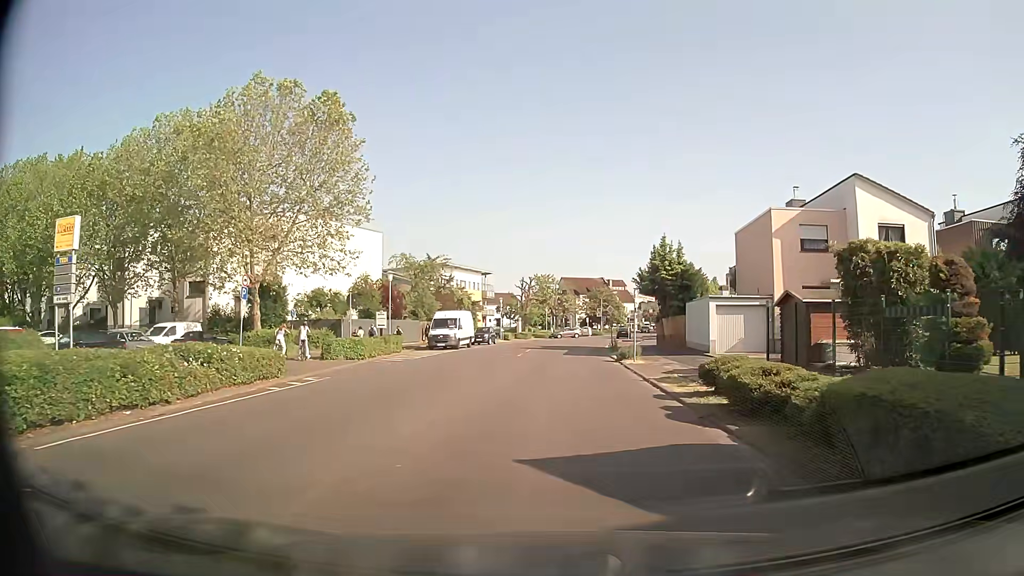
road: tertiary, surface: asphalt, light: Day
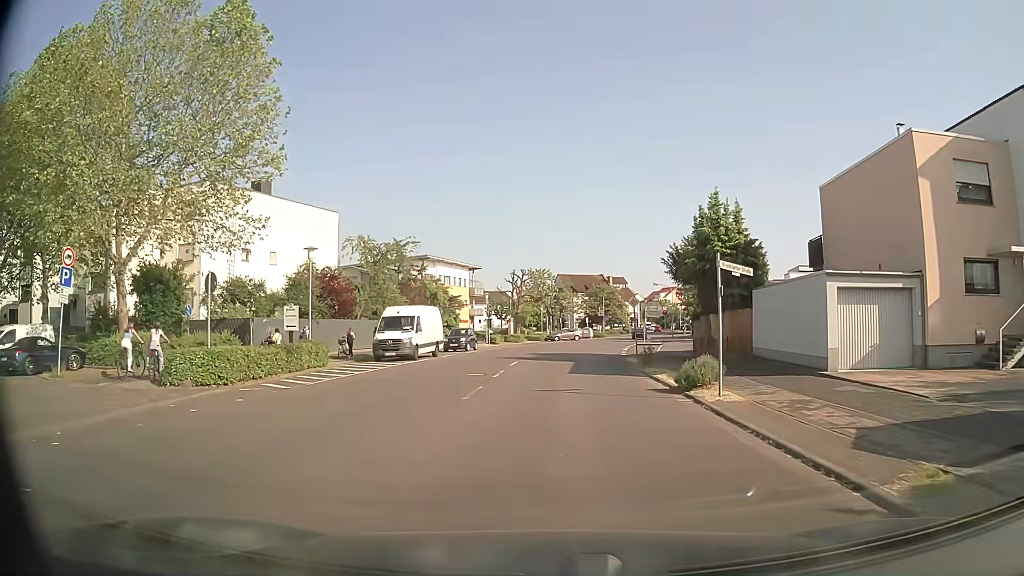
(-0.2, +13.5) m; -1°
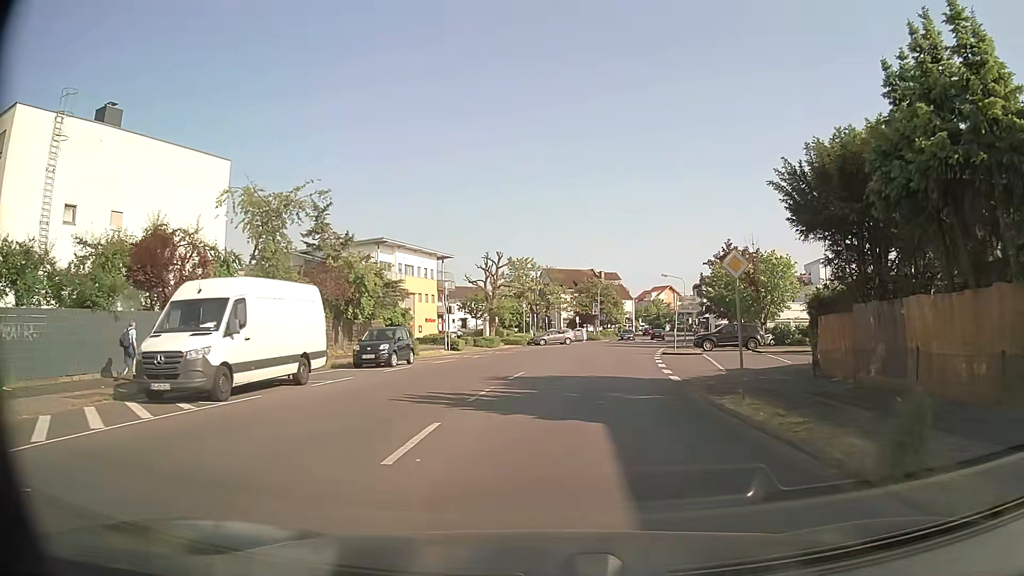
(+0.1, +18.3) m; +2°
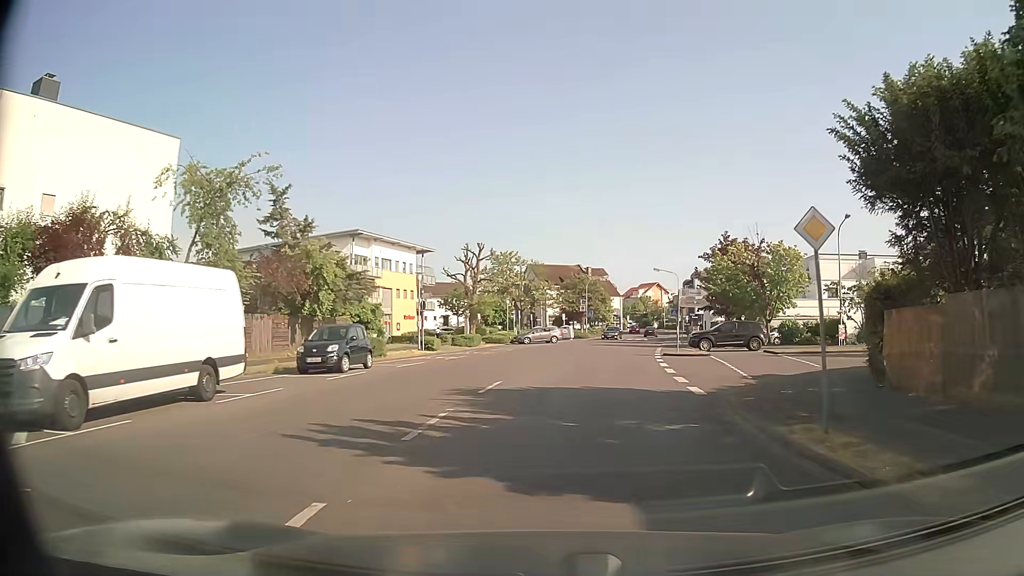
(0.0, +4.6) m; +1°
